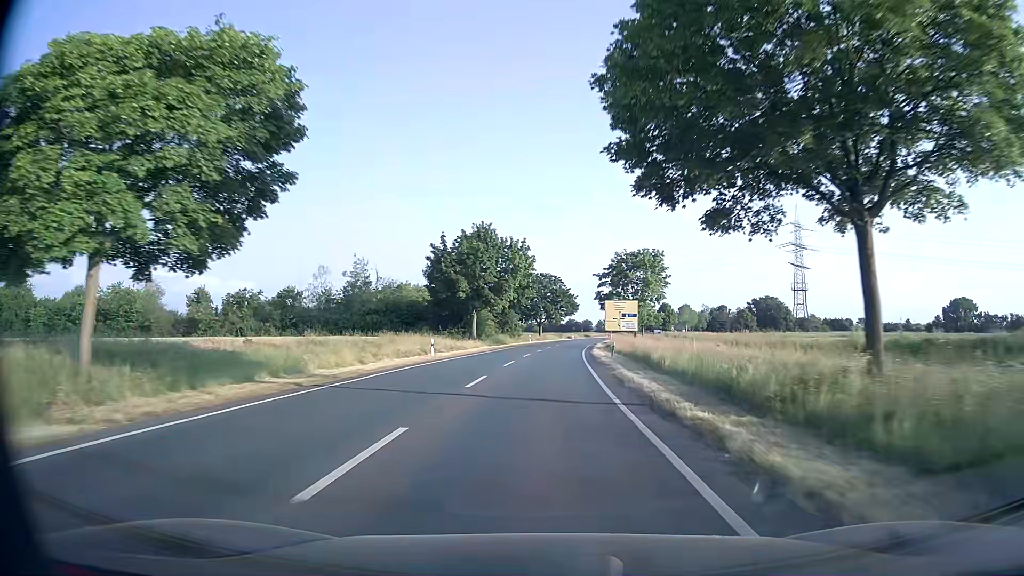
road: secondary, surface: asphalt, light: Day
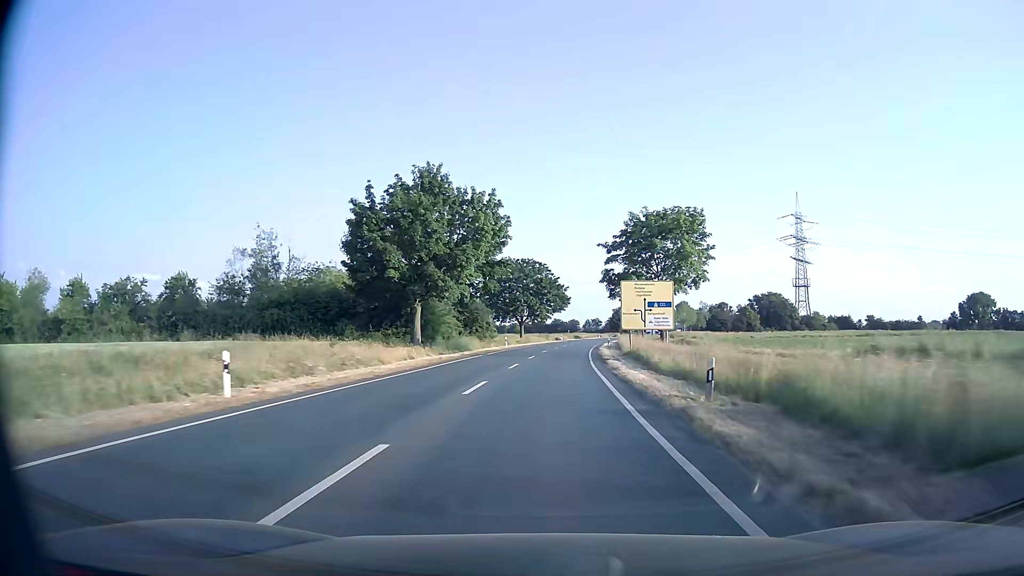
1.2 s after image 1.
(+0.2, +23.3) m; +1°
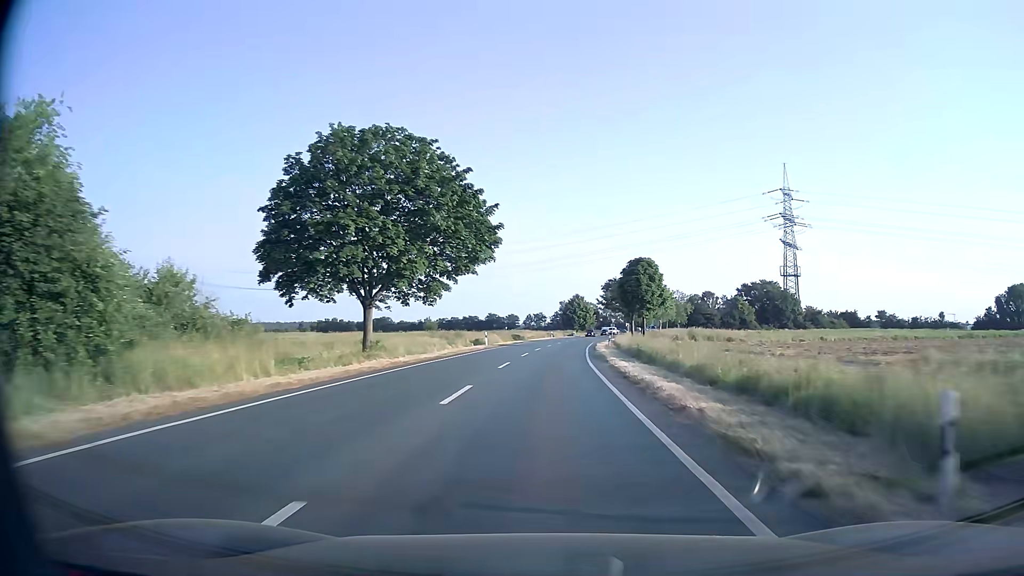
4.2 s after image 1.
(+2.9, +58.5) m; +5°
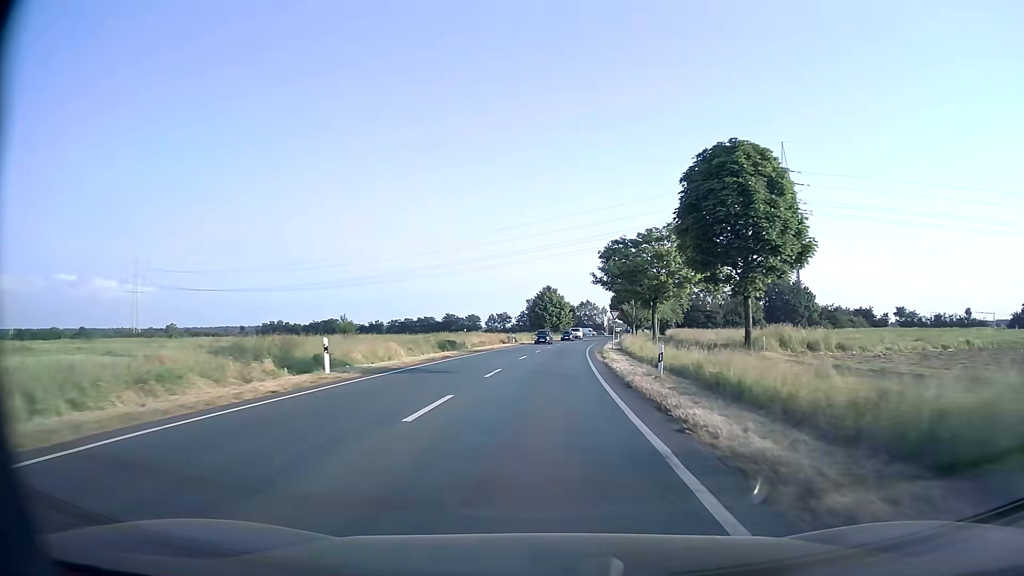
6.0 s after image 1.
(+1.0, +34.6) m; +3°
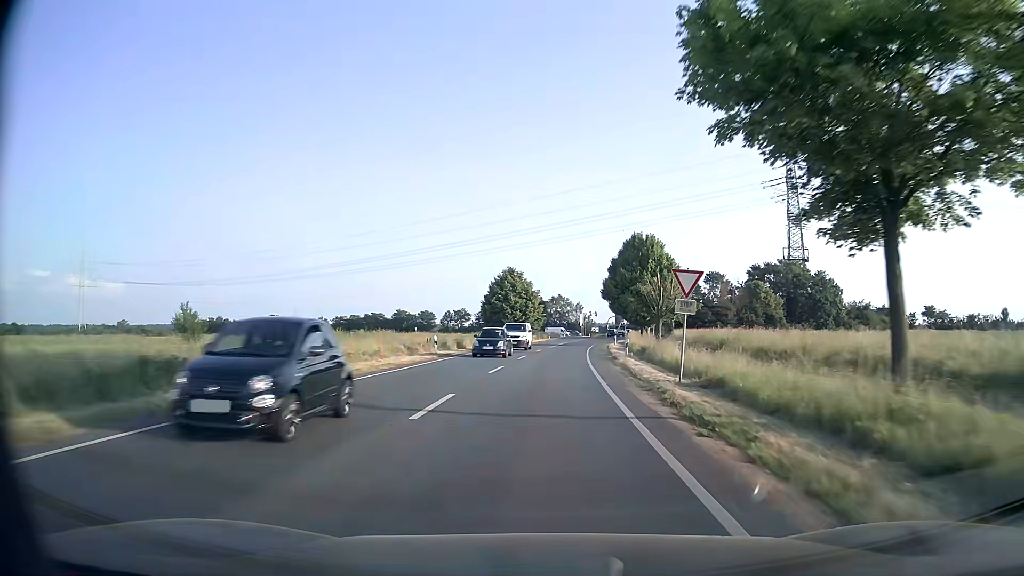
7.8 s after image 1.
(+0.7, +33.8) m; +2°
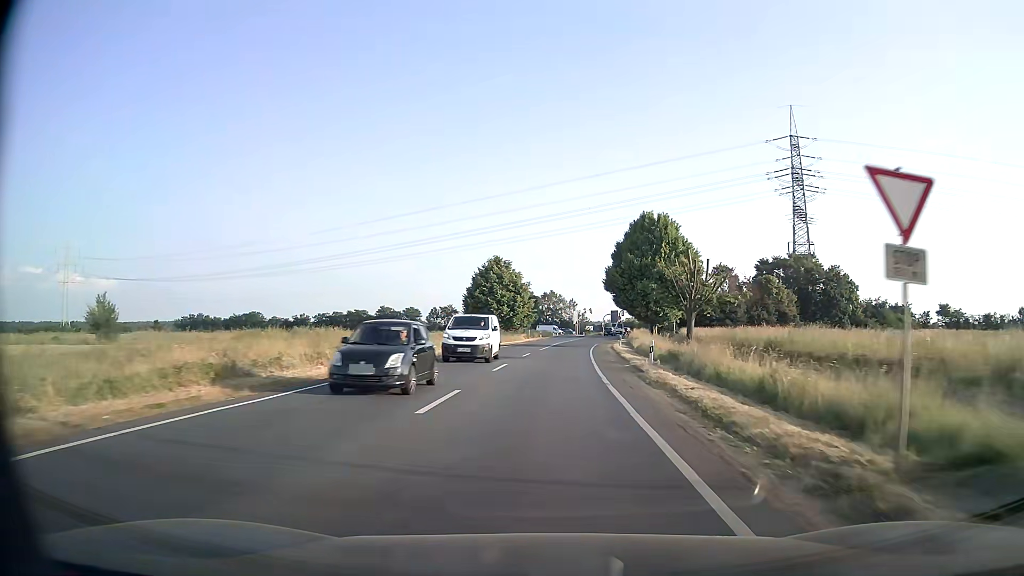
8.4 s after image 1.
(+0.1, +11.0) m; +1°
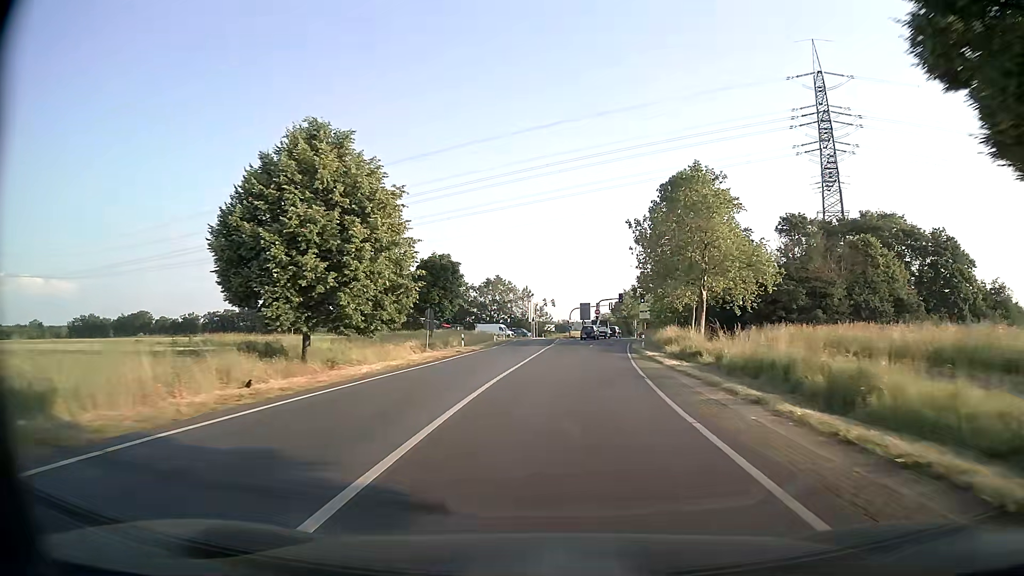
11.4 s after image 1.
(+1.8, +51.0) m; +4°
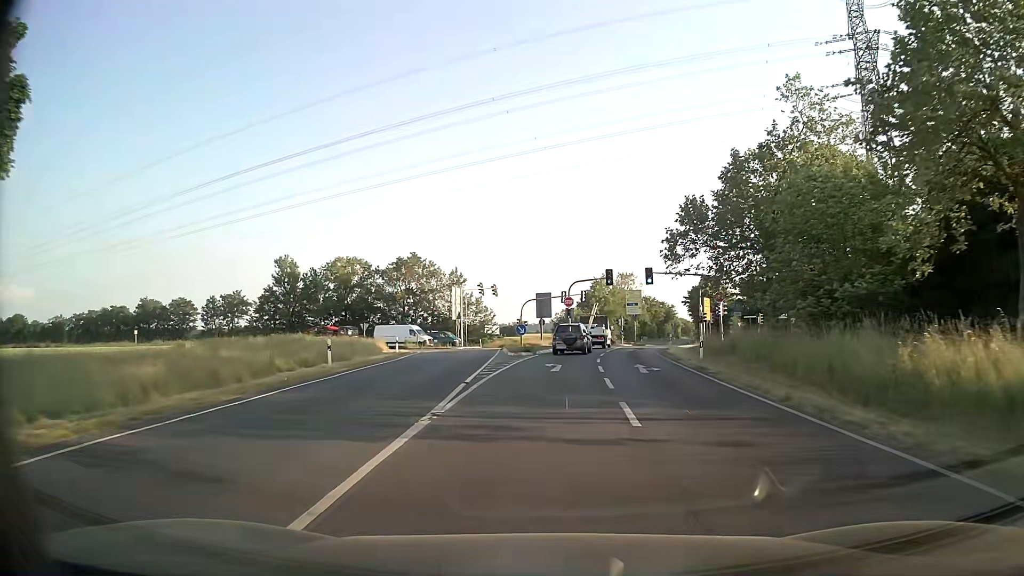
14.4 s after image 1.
(+1.6, +42.6) m; +4°
(0, +10) (0, +20) (+1, +30) (+2, +40) (+4, +50) (+5, +60) (+3, +69) (-4, +76) (-13, +81) (-22, +84) m
